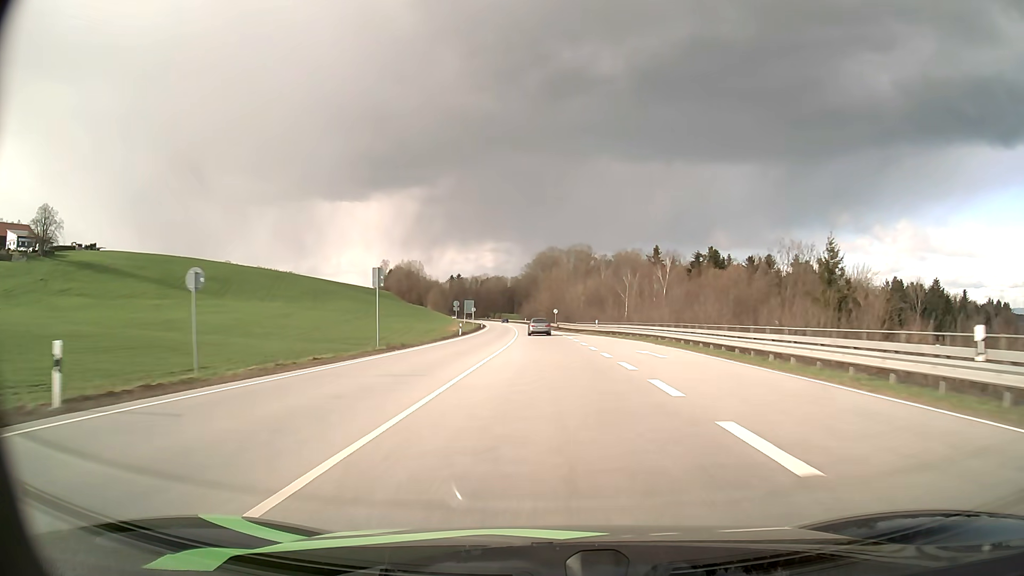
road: primary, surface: asphalt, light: Day
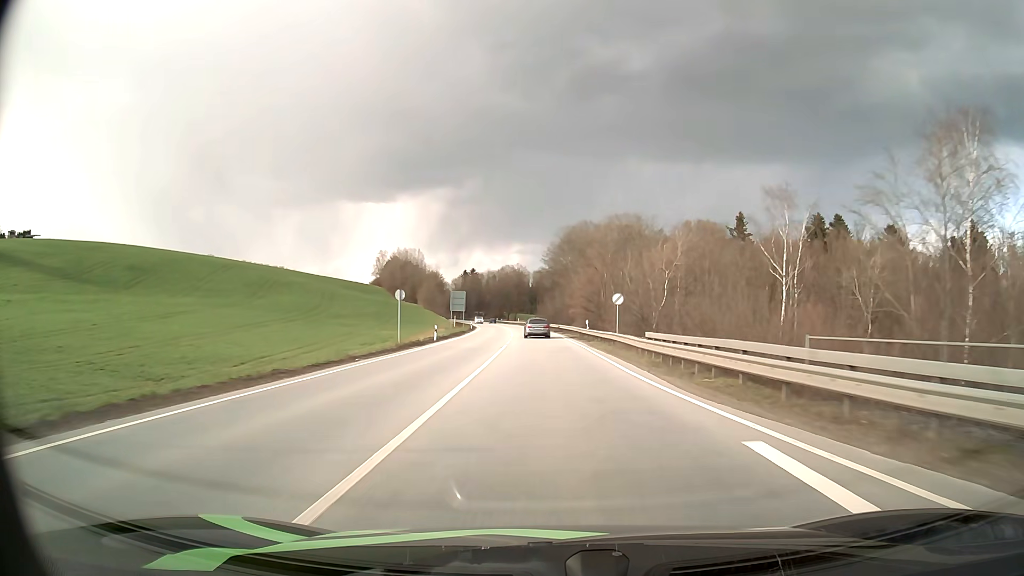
(-1.3, +61.5) m; -2°
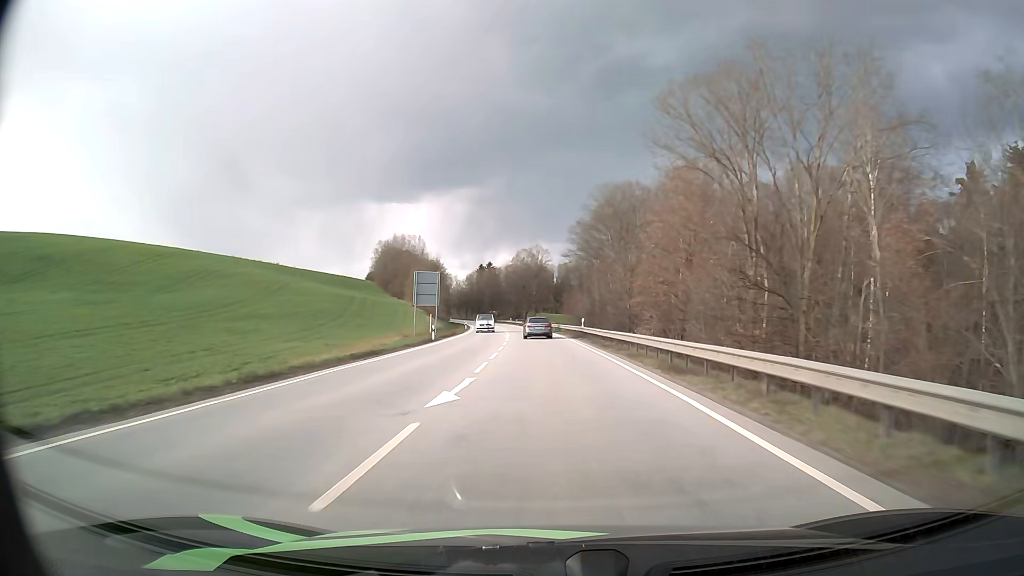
(-0.9, +45.6) m; -2°
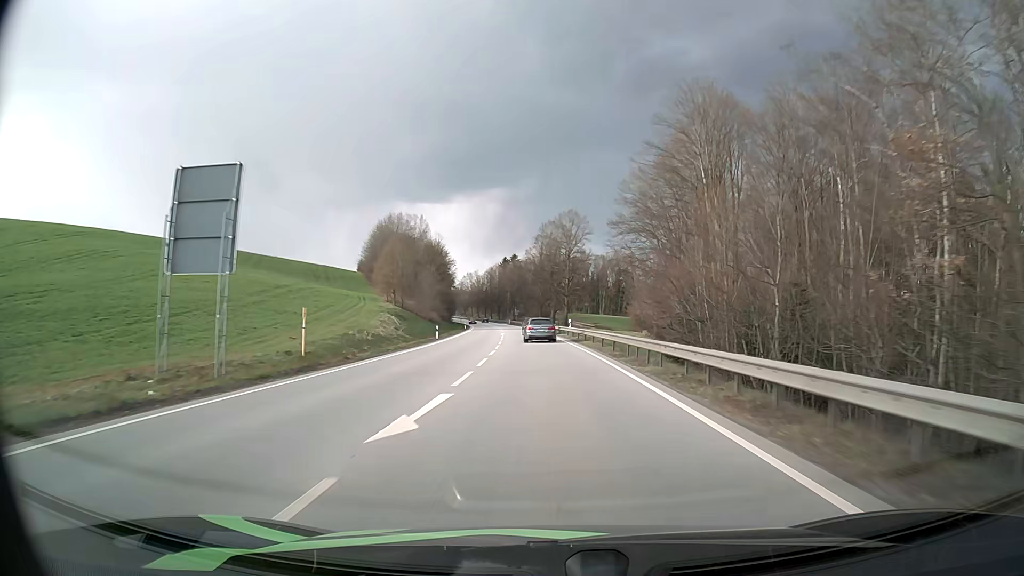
(-0.9, +45.1) m; -3°
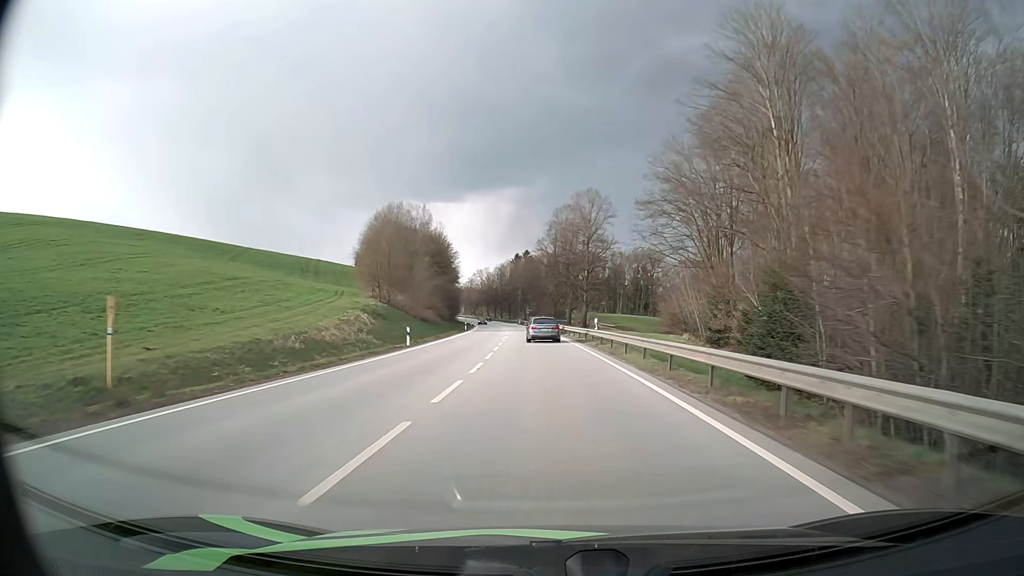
(-0.1, +14.9) m; -1°
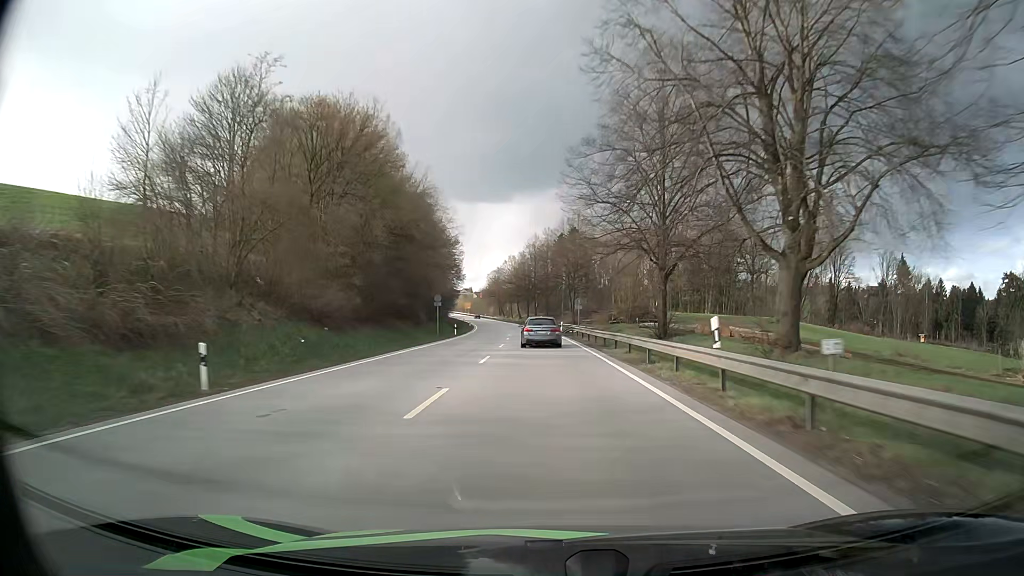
(-2.7, +73.0) m; -4°
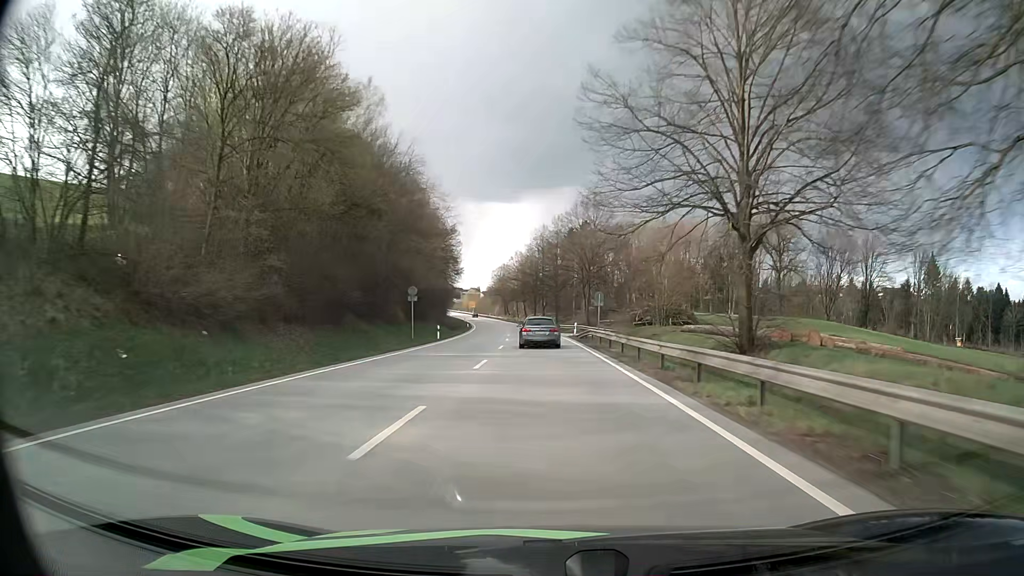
(-0.1, +14.1) m; -1°
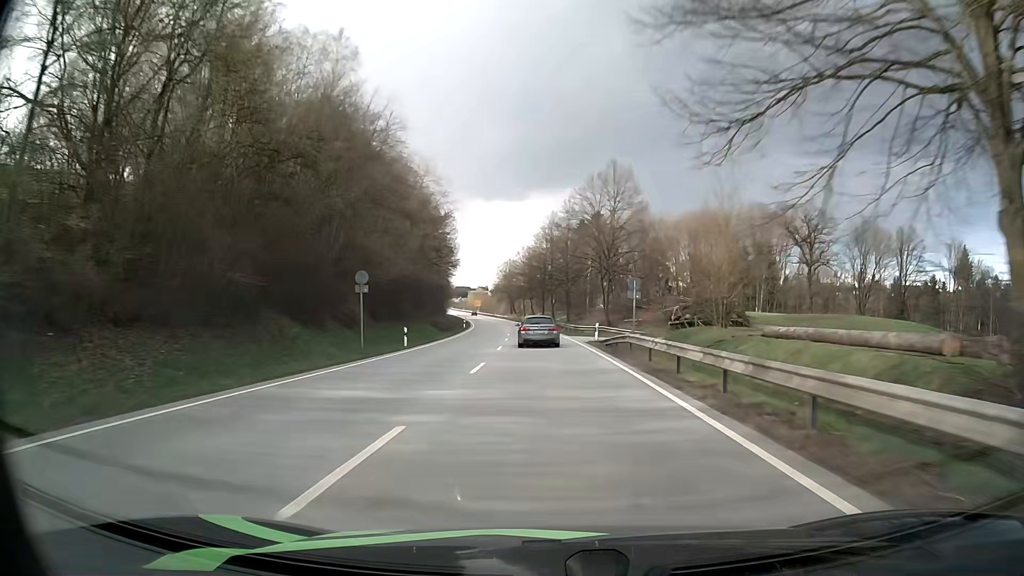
(-0.1, +13.9) m; -1°
(0, +10) (0, +20) (-1, +30) (-1, +40) (-1, +50) (-2, +60) (-3, +70) (-4, +80) (-5, +90) (-6, +100) m
